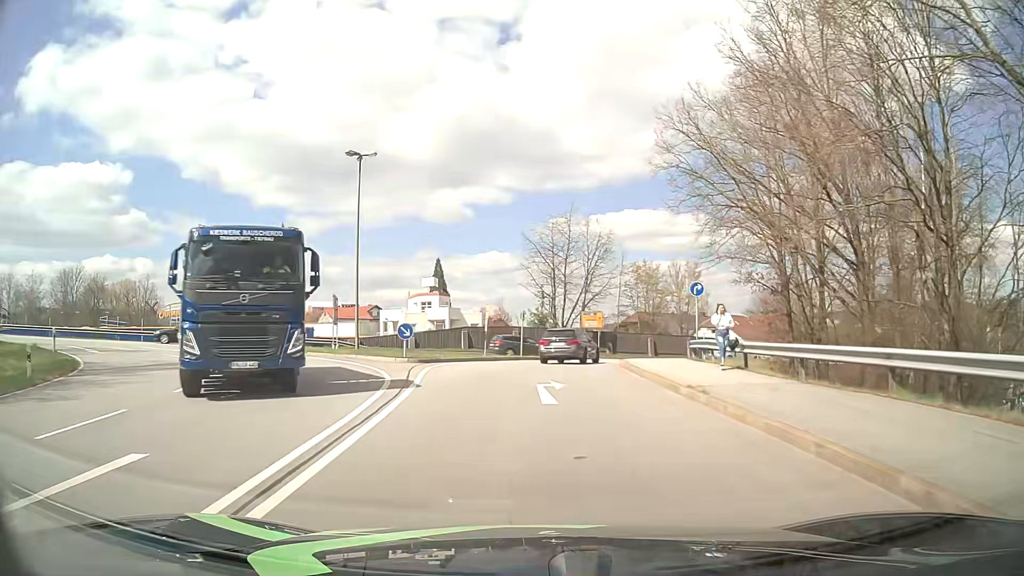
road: primary_link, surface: asphalt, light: Day
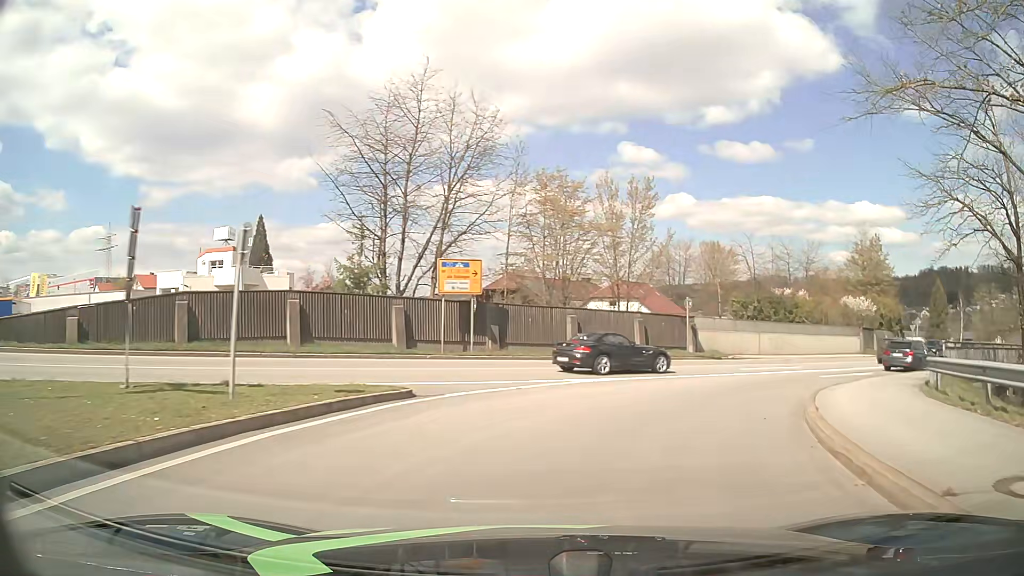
(+0.9, +28.2) m; +12°
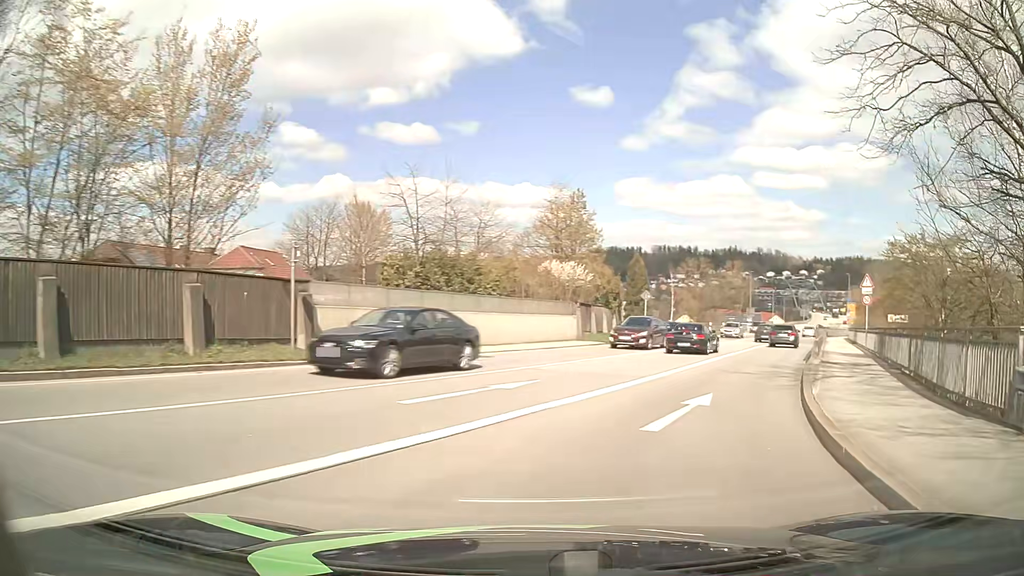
(+4.2, +15.9) m; +30°
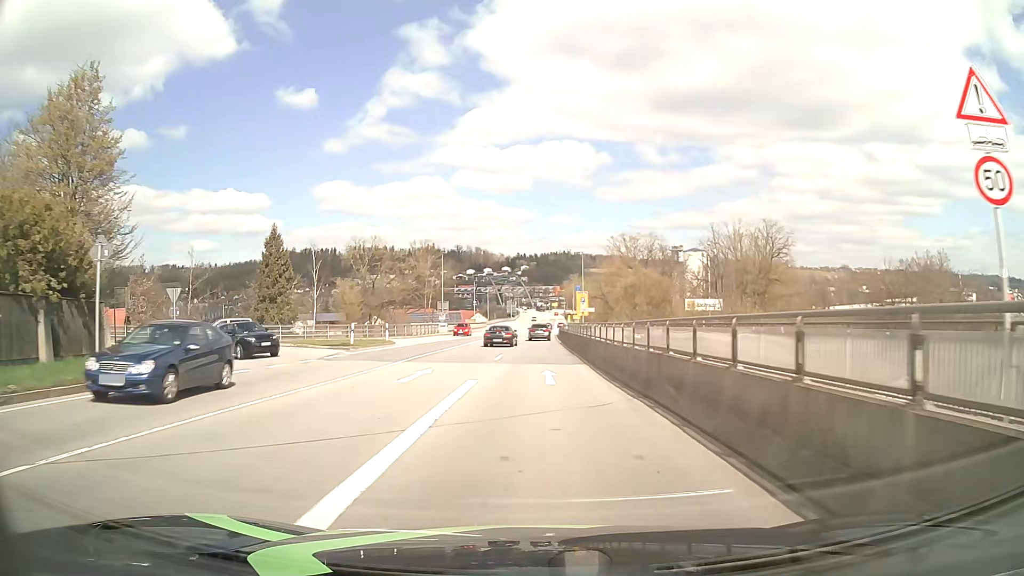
(+11.1, +30.4) m; +27°
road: primary
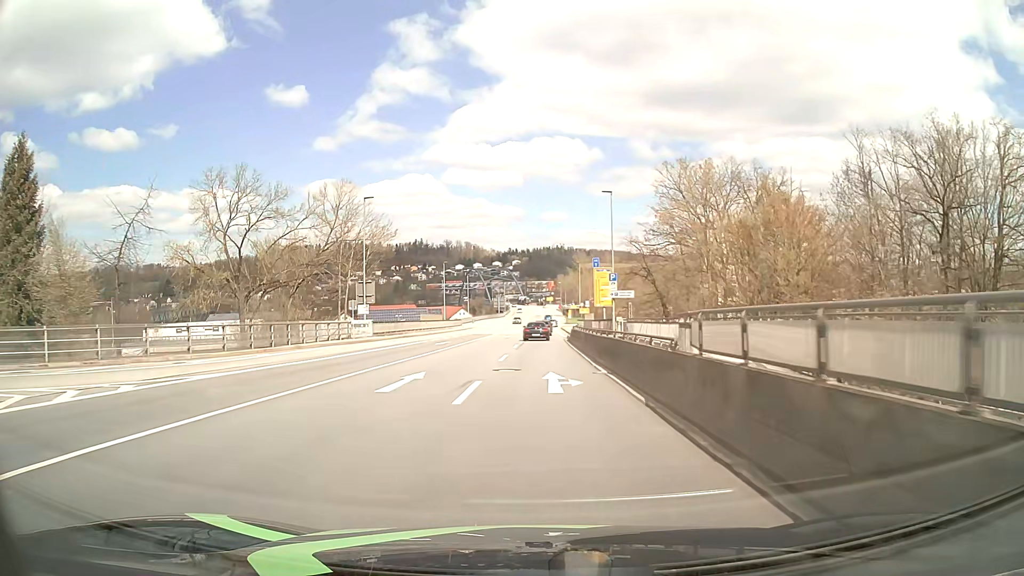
(-0.1, +39.1) m; 0°
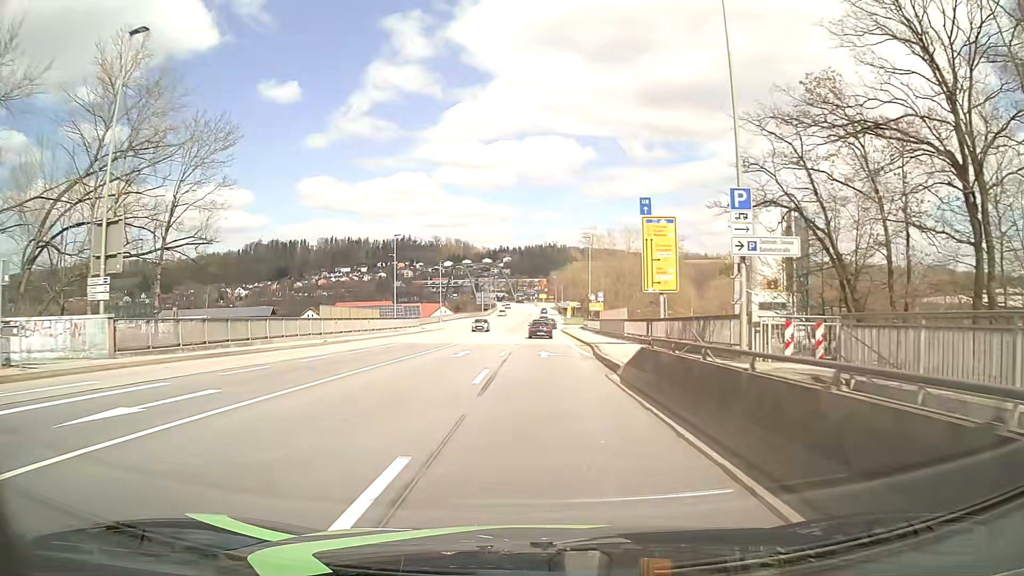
(+0.2, +32.2) m; +1°
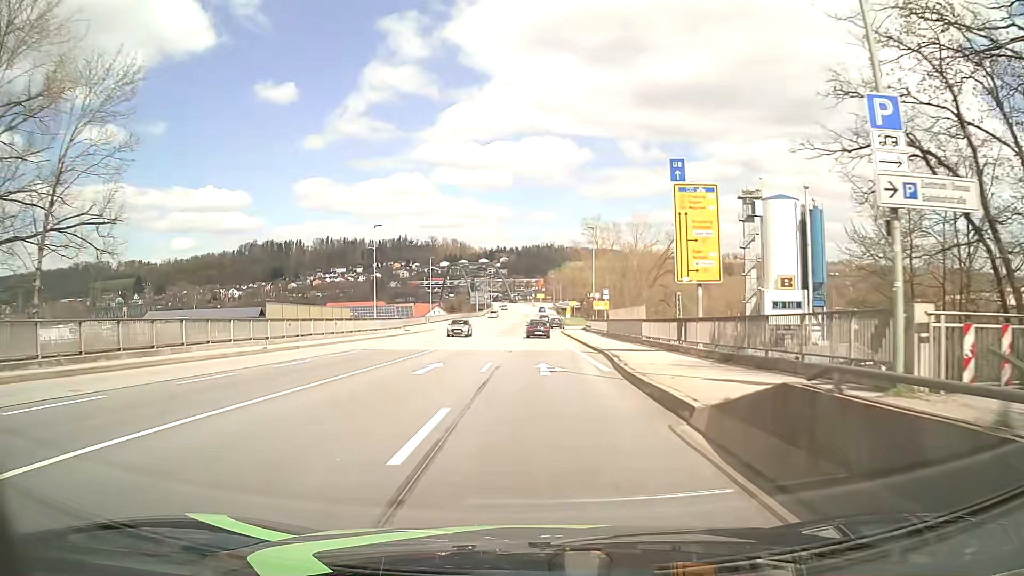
(0.0, +8.1) m; 0°
